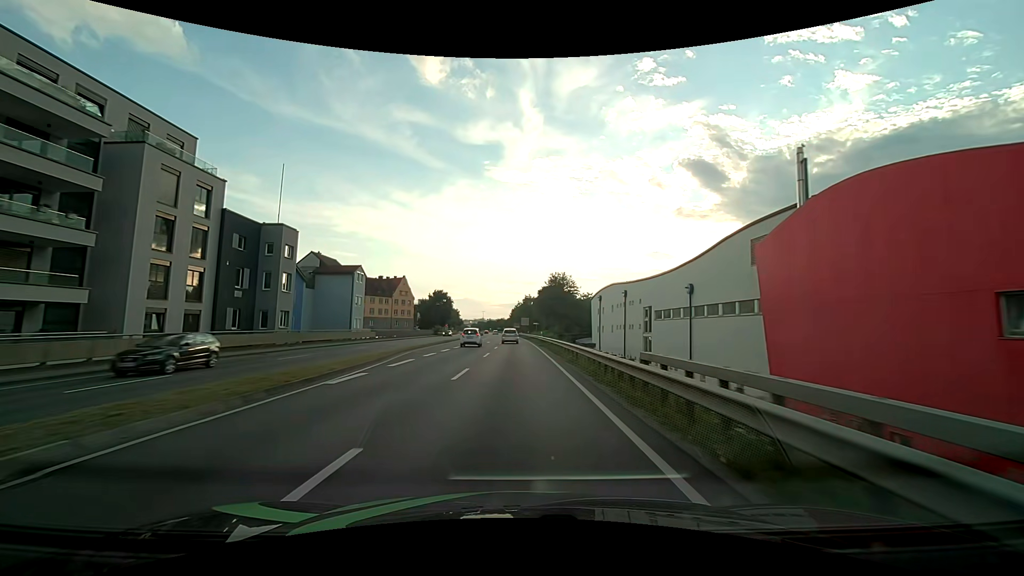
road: primary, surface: asphalt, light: Day
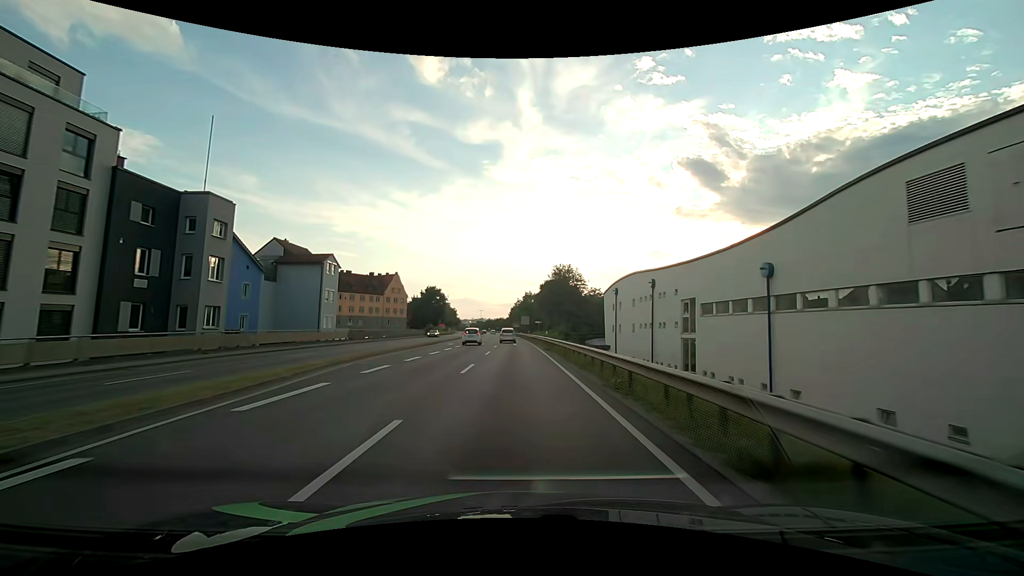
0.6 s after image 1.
(+0.1, +10.4) m; +1°
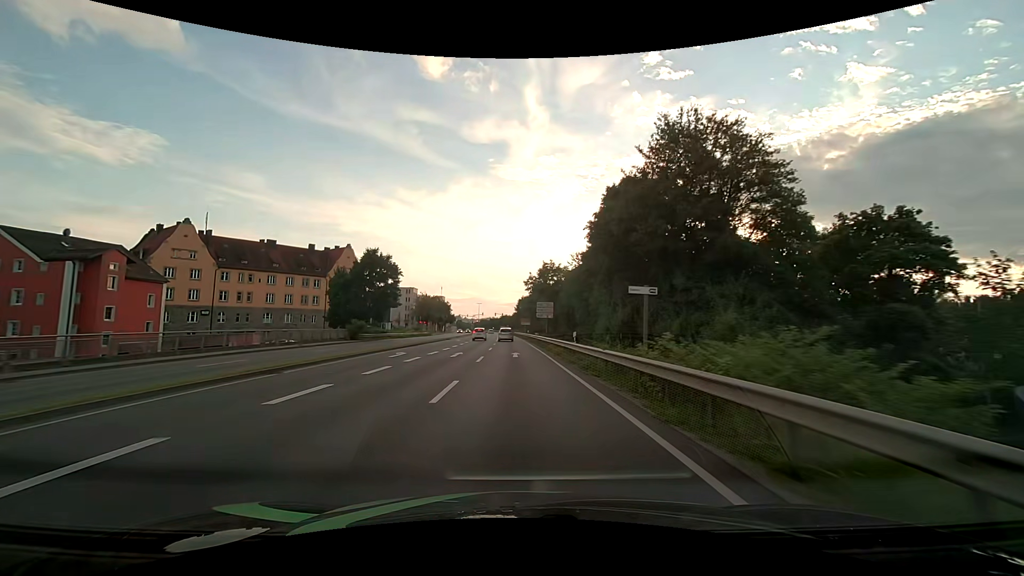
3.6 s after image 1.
(-0.5, +54.7) m; -1°
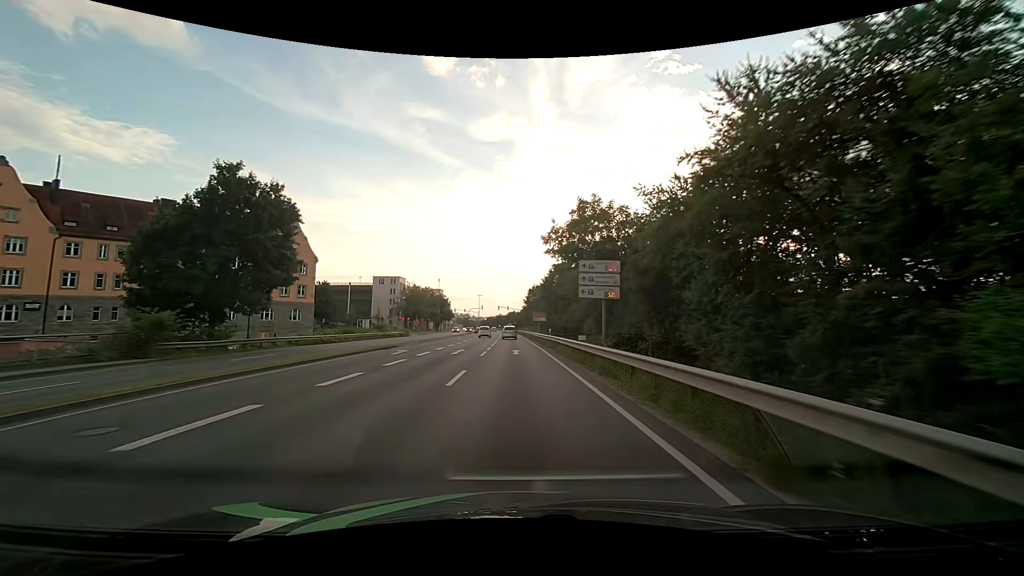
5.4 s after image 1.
(-0.2, +33.5) m; -1°
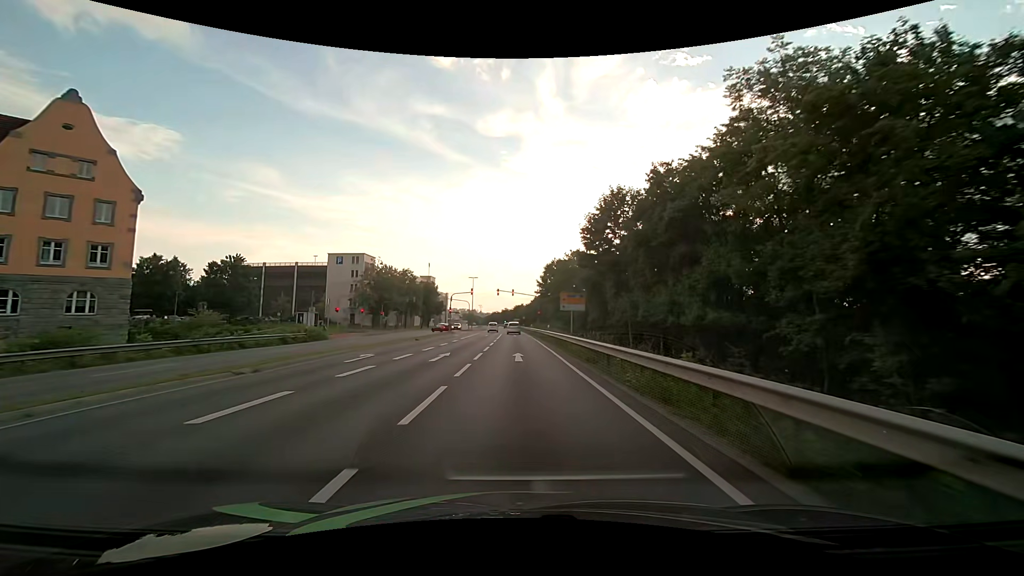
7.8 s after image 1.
(-0.3, +40.4) m; -1°
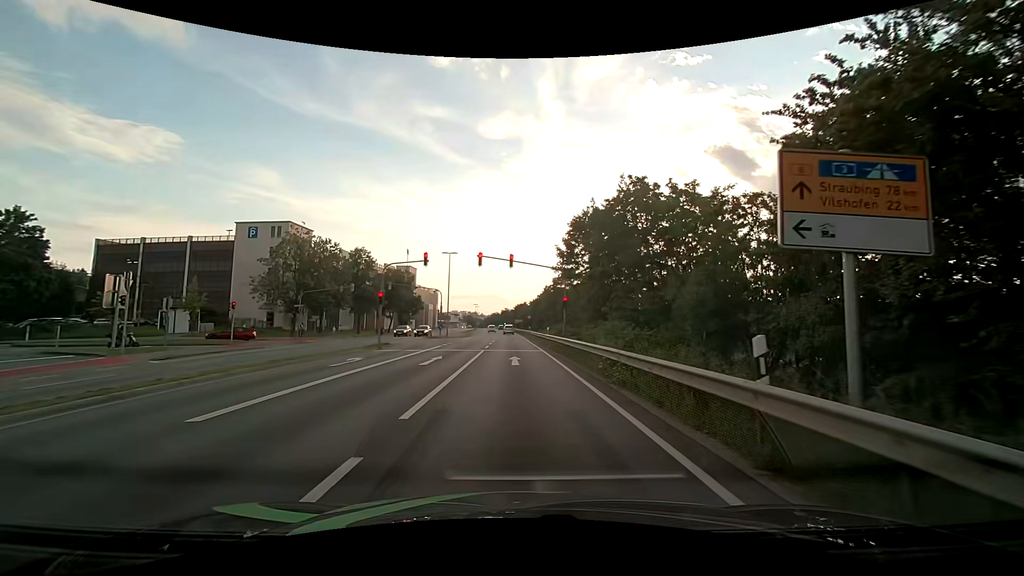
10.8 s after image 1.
(-0.1, +34.9) m; -1°
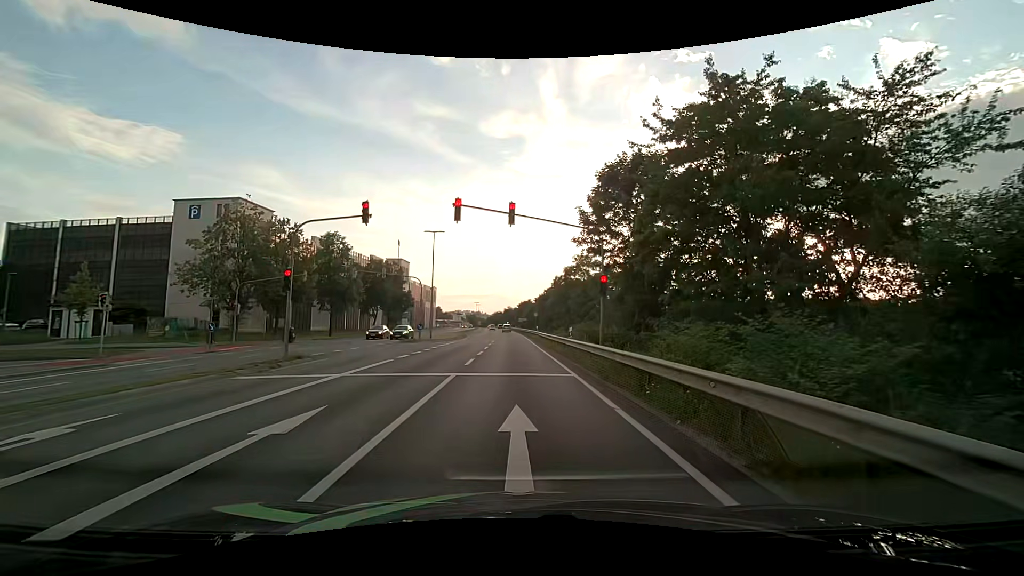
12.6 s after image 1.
(+0.1, +13.3) m; 0°
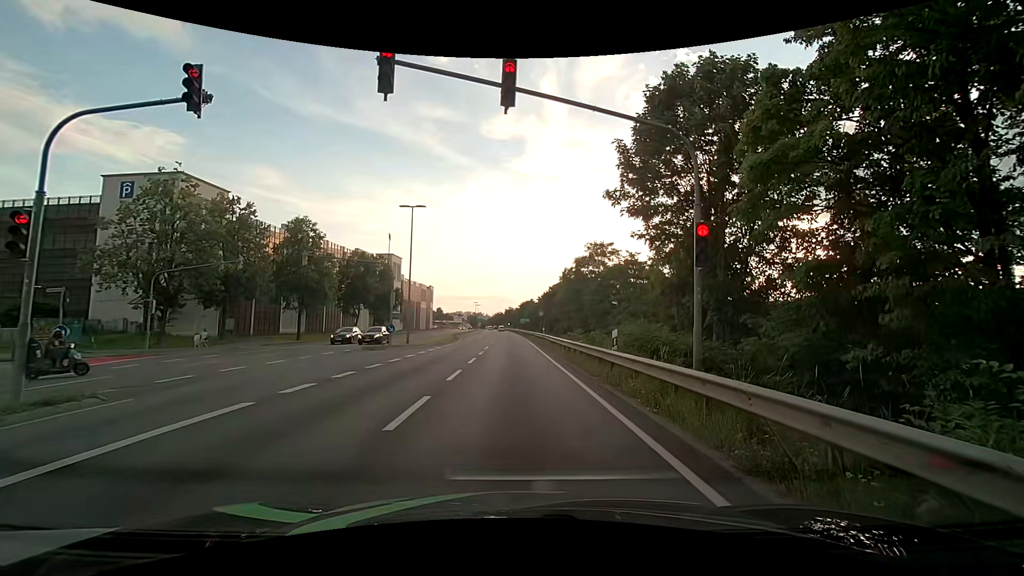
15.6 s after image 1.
(0.0, +9.7) m; +1°
(0, +10) (0, +20) (-1, +30) (-1, +40) (-2, +50) (-2, +60) (-2, +70) (-3, +80) (-3, +90) (-4, +100) m
